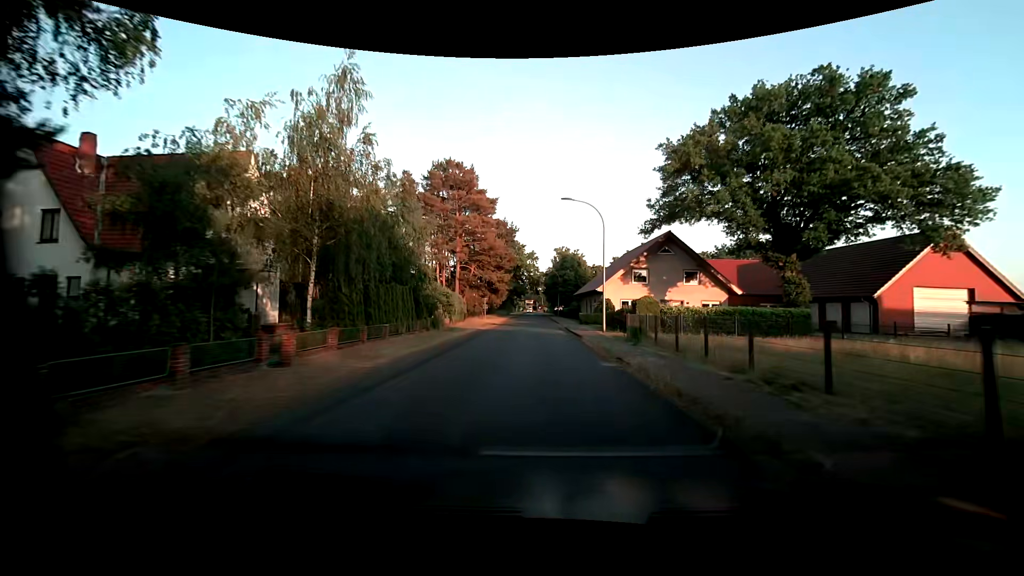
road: unclassified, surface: asphalt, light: Day
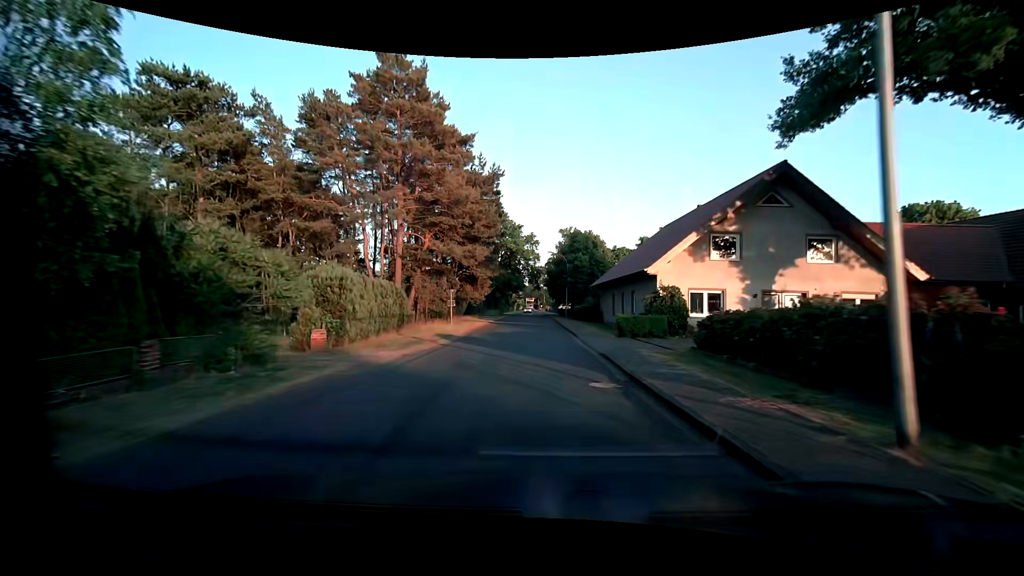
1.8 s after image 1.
(-0.1, +22.3) m; 0°
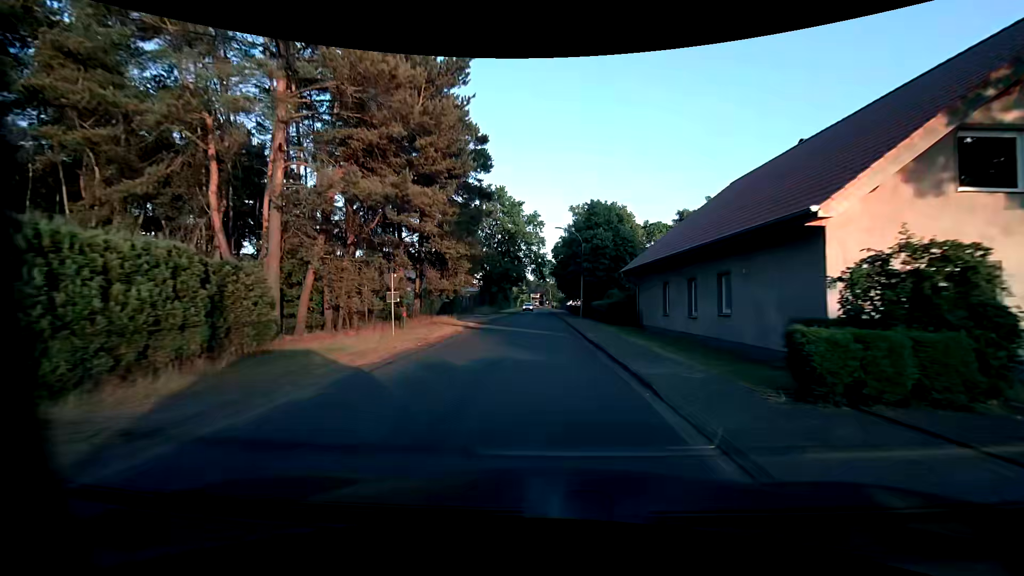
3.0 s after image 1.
(-0.1, +15.2) m; -1°
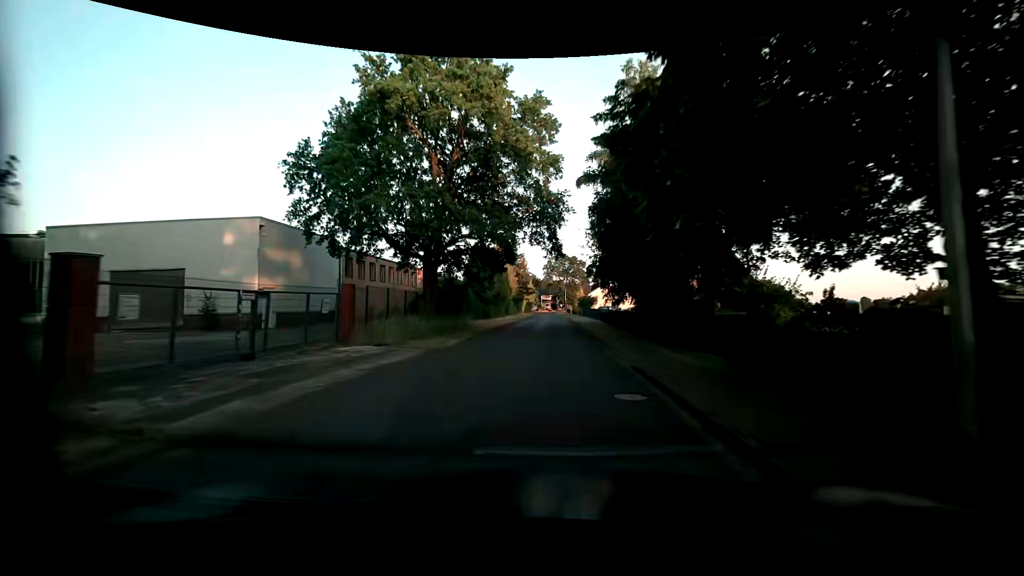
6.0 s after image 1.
(-0.1, +36.4) m; -1°
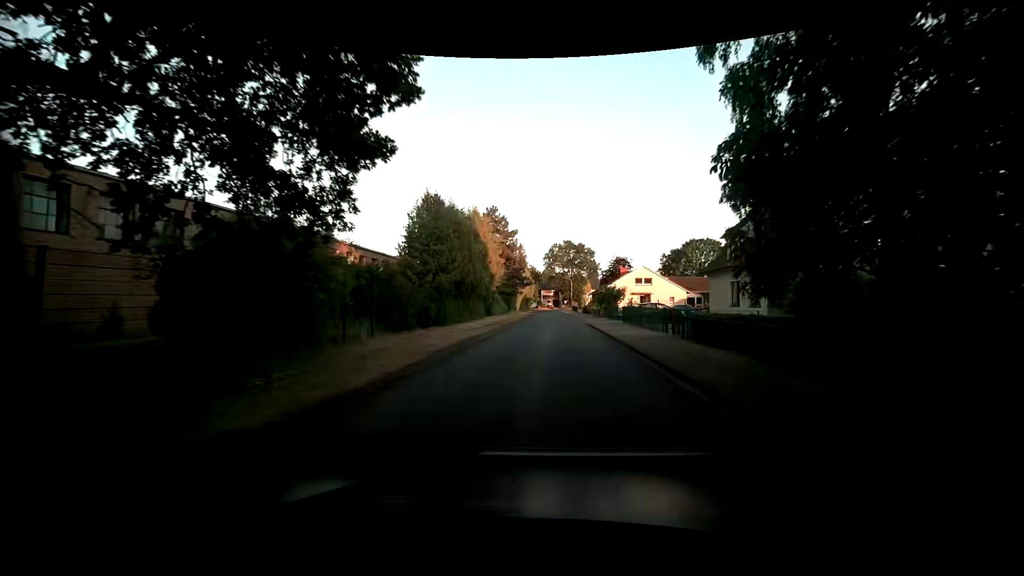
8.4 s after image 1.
(-0.2, +25.9) m; +1°
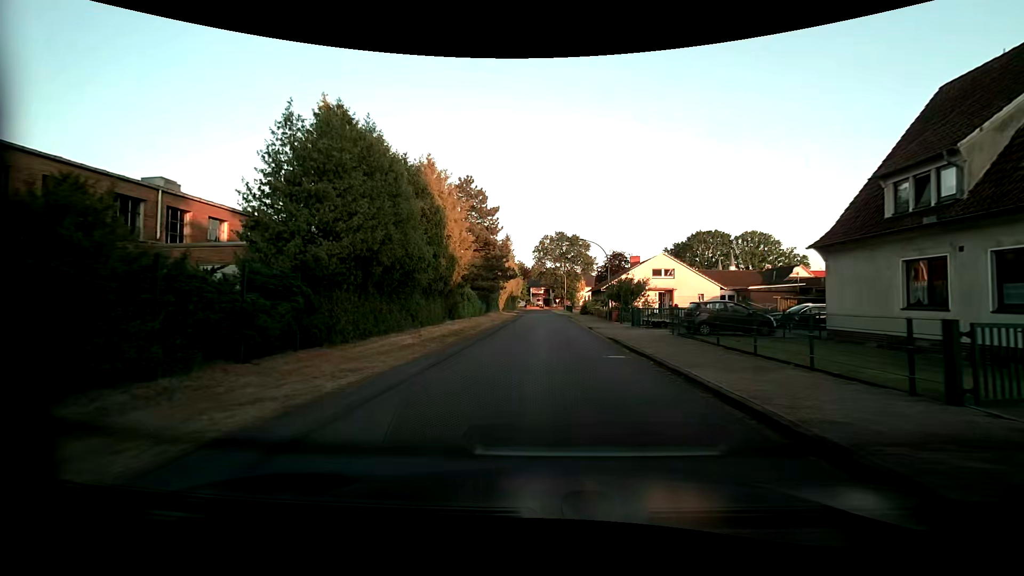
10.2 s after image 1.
(-0.3, +15.2) m; +1°
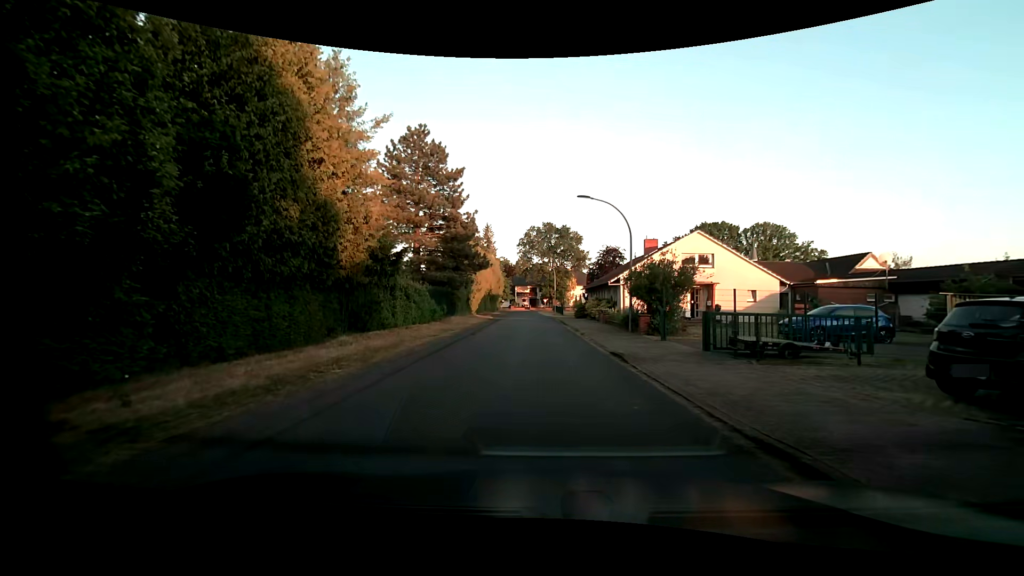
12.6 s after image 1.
(+0.1, +14.8) m; 0°
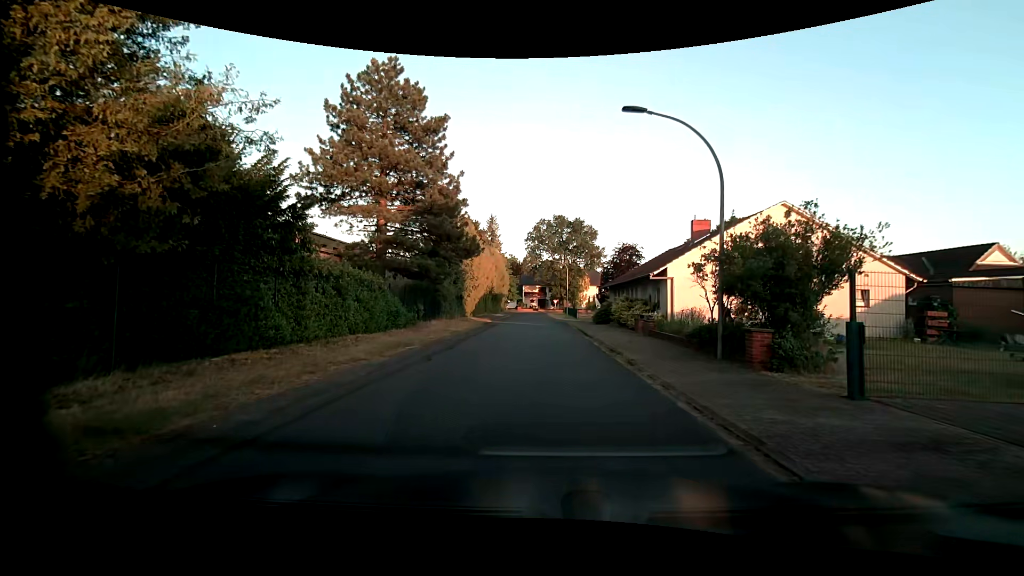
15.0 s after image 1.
(+0.1, +10.1) m; 0°
